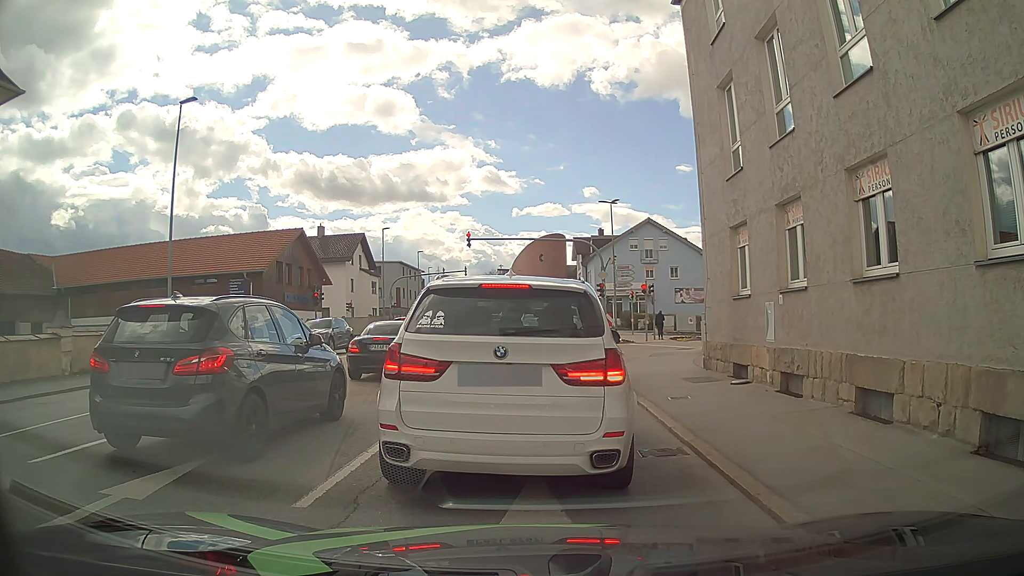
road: tertiary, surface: asphalt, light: Day
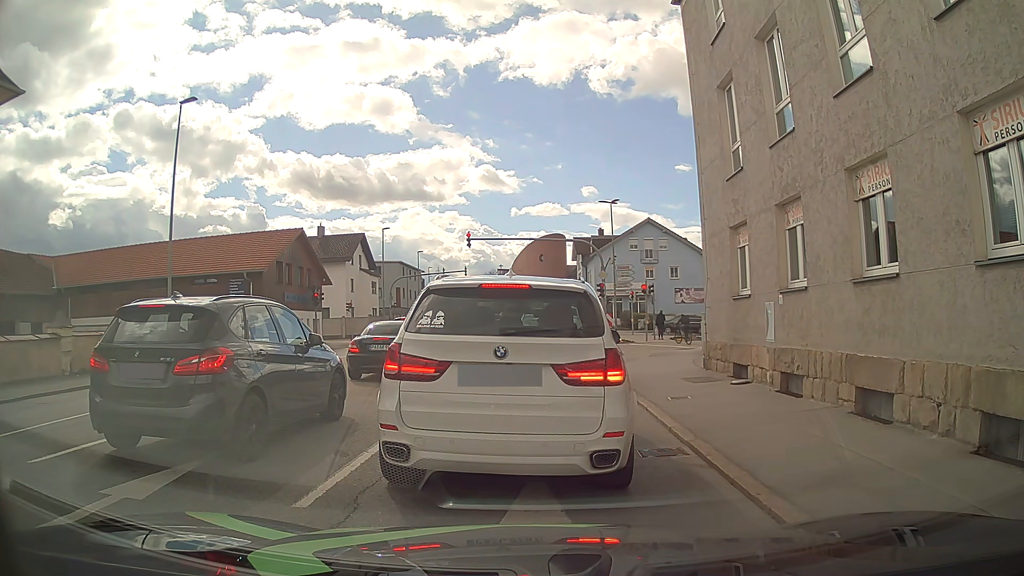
(0.0, 0.0) m; 0°
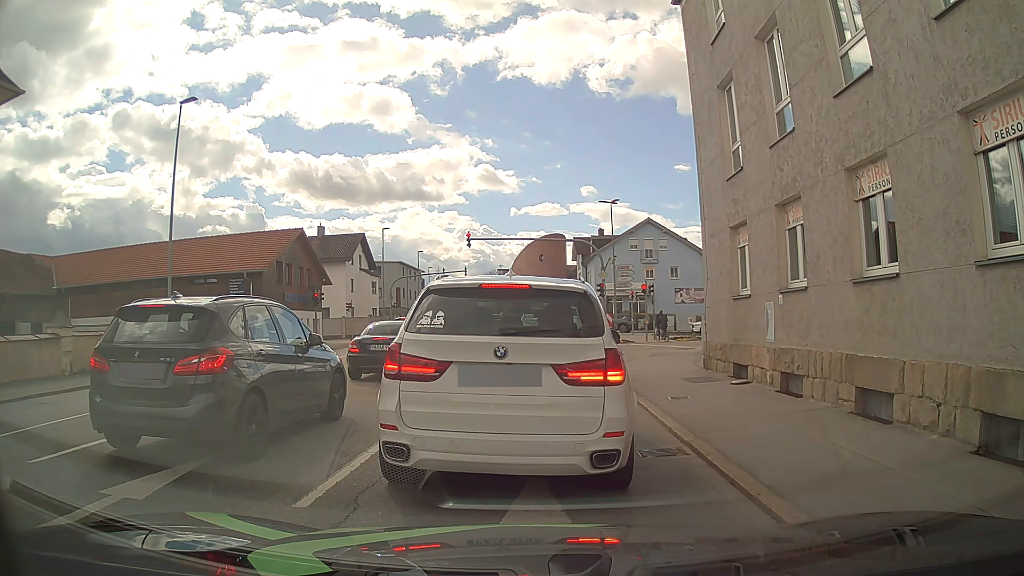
(0.0, 0.0) m; 0°
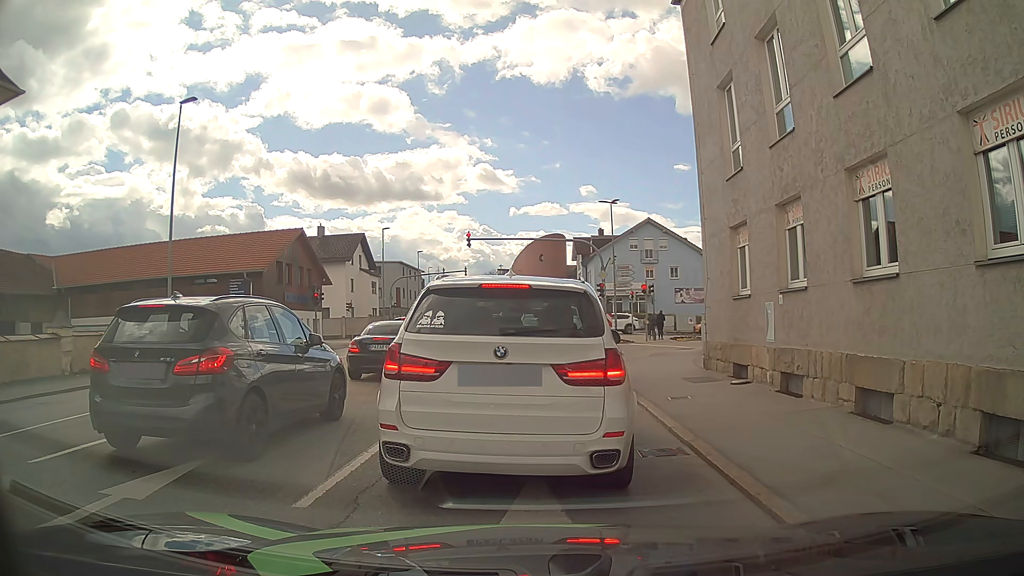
(0.0, 0.0) m; 0°
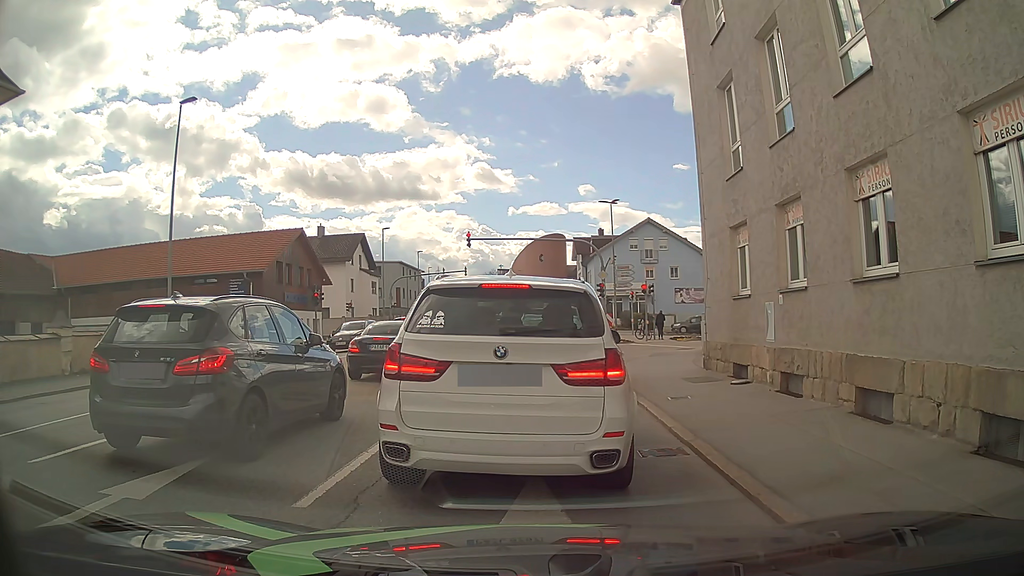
(0.0, 0.0) m; 0°
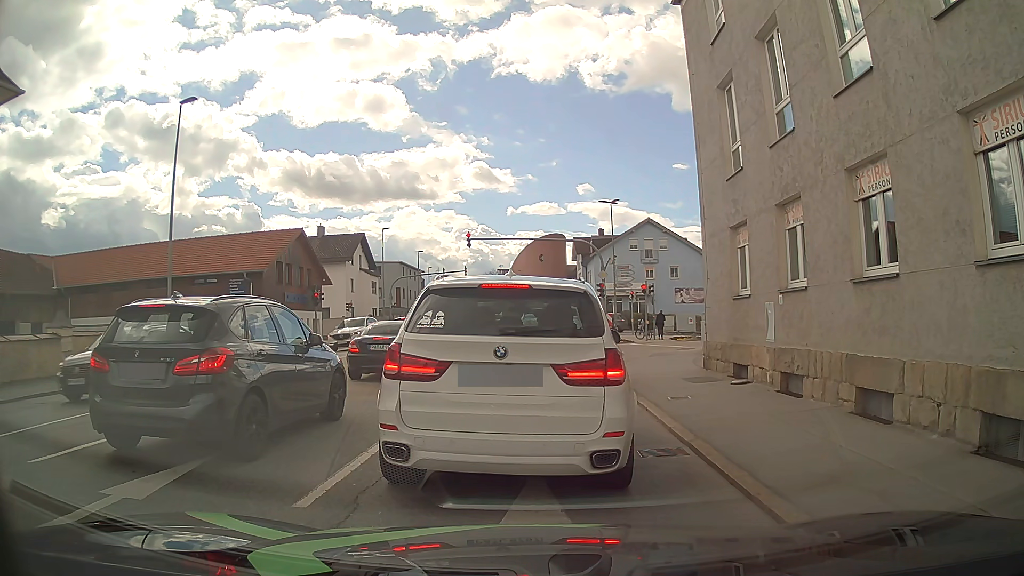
(0.0, 0.0) m; 0°
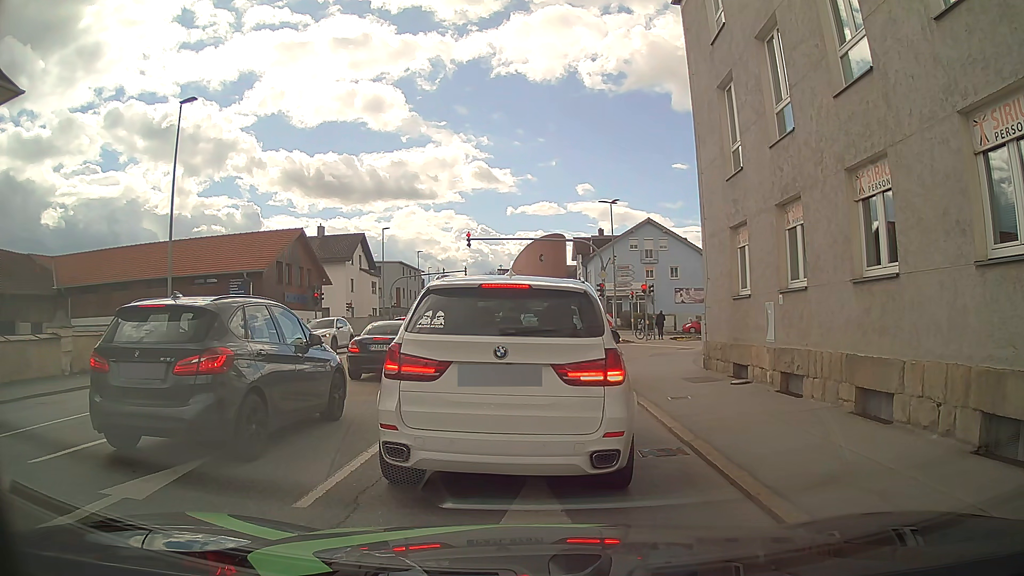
(0.0, 0.0) m; 0°
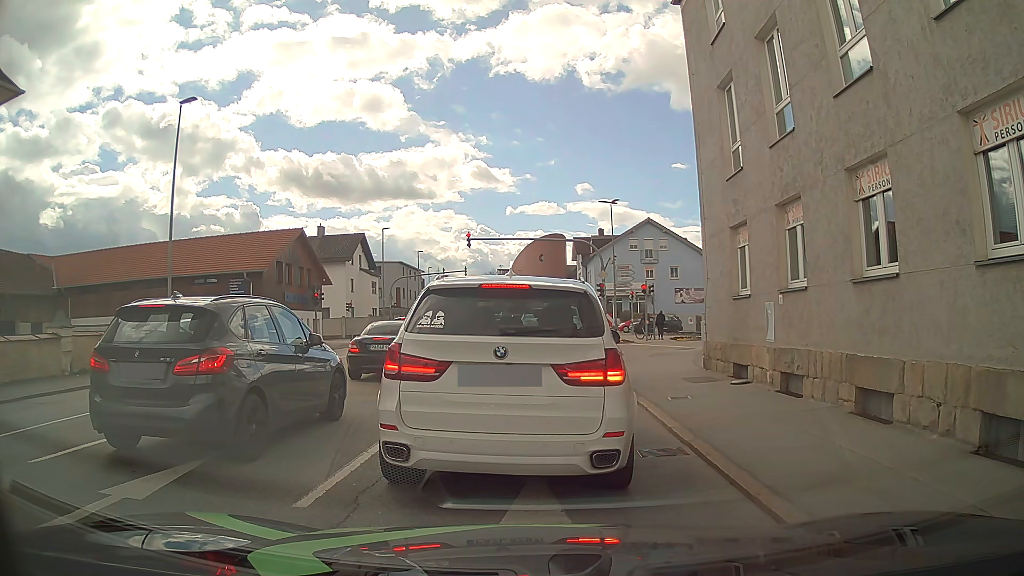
(0.0, 0.0) m; 0°
